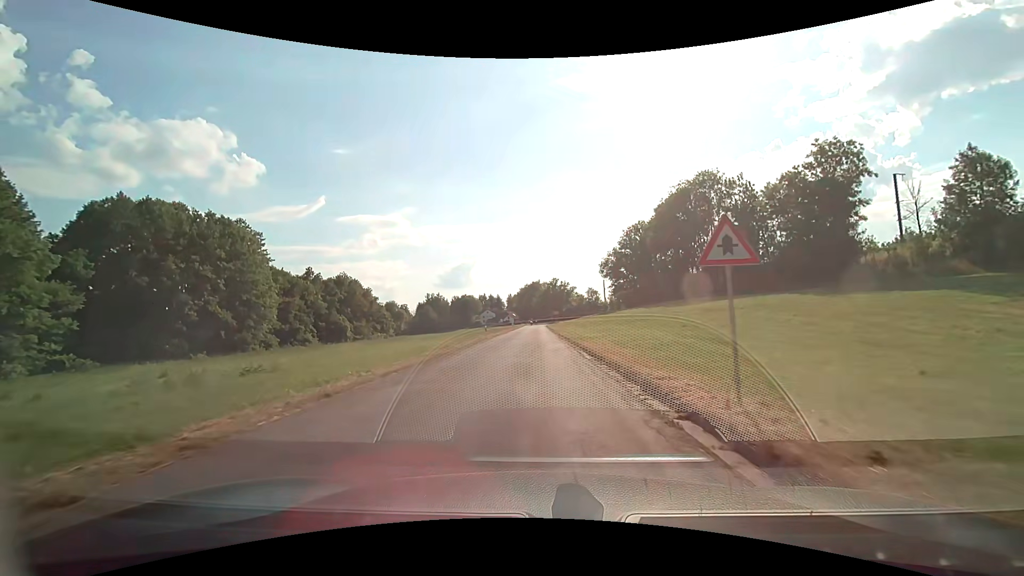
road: residential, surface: asphalt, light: Day
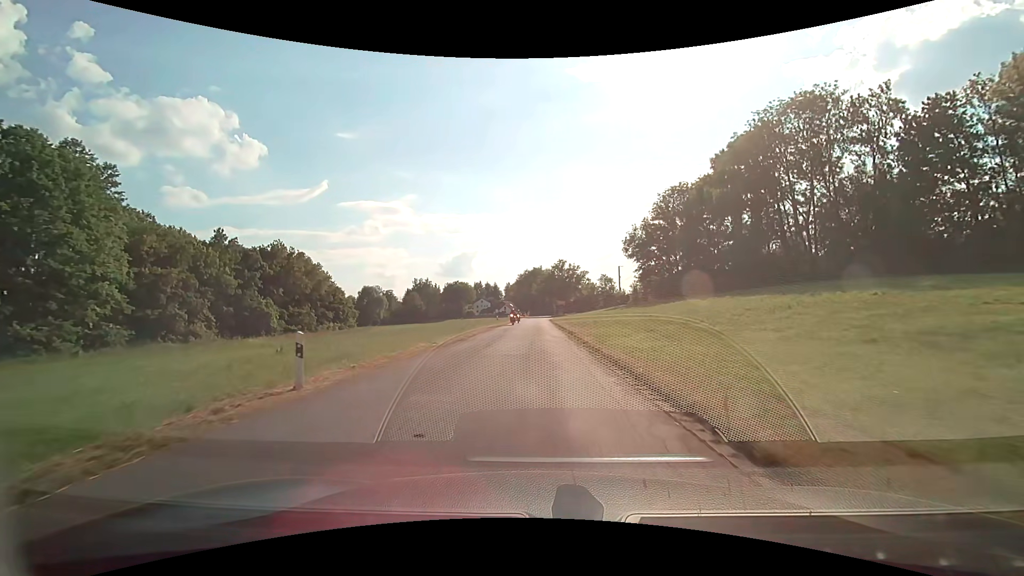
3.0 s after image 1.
(+0.1, +34.4) m; 0°
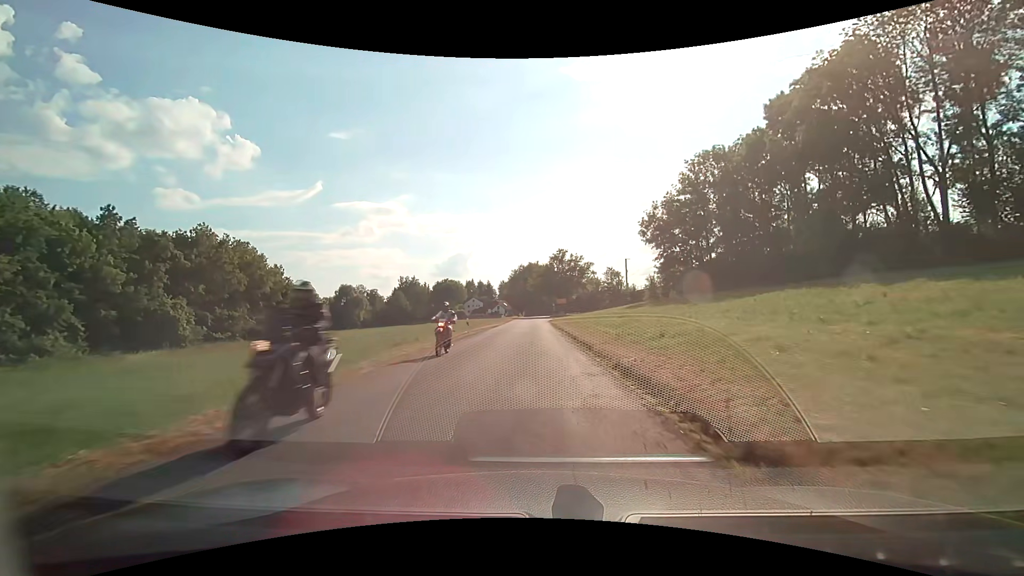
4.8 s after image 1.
(+0.1, +21.0) m; 0°
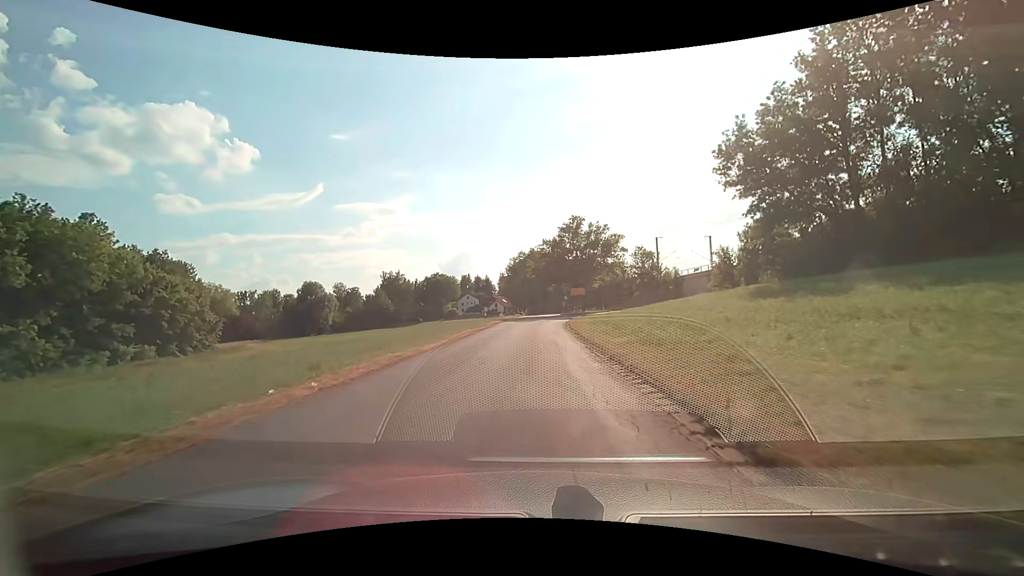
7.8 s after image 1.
(+0.3, +34.9) m; 0°
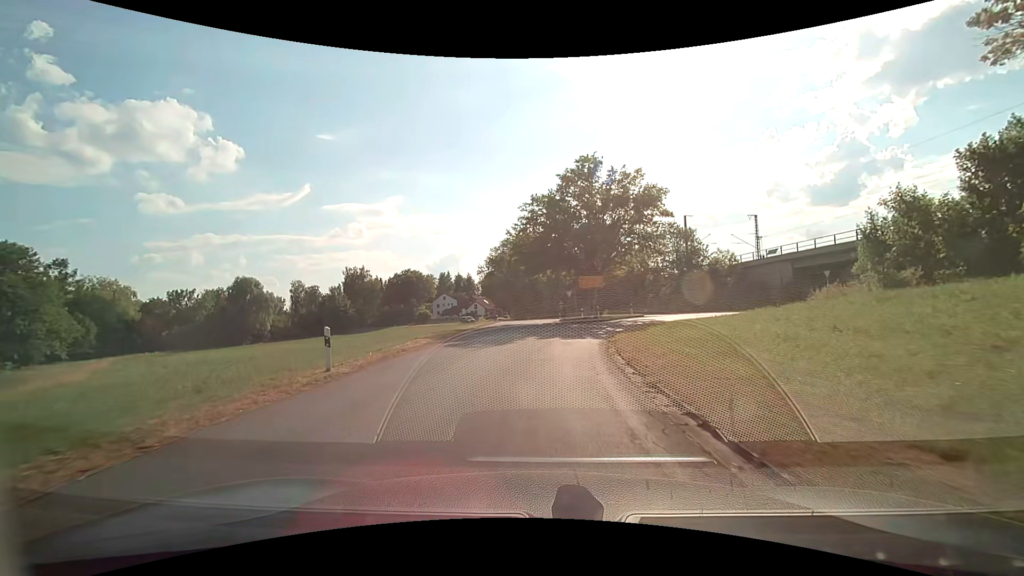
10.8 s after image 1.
(+0.3, +30.3) m; +1°
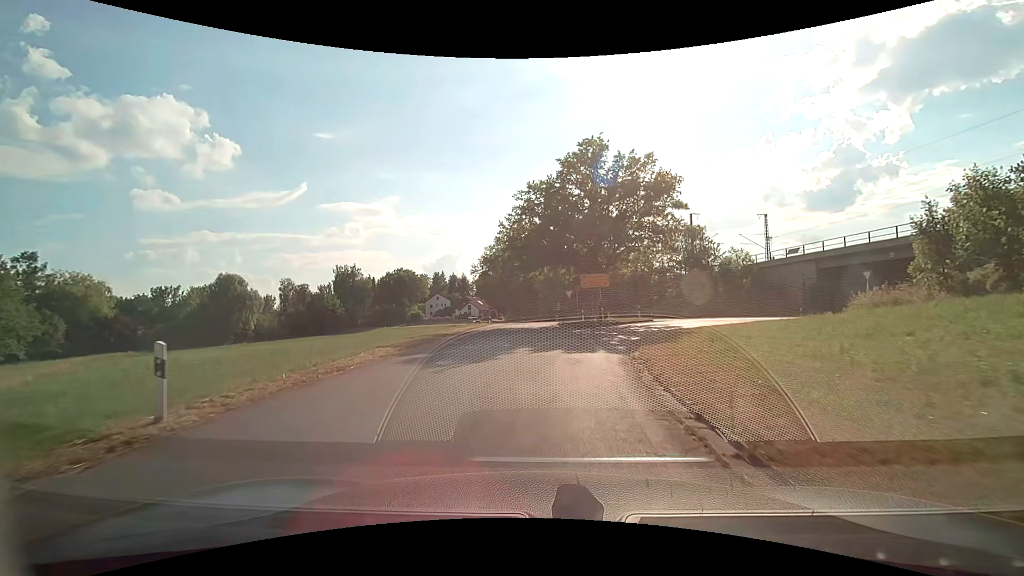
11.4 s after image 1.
(+0.1, +5.2) m; +1°
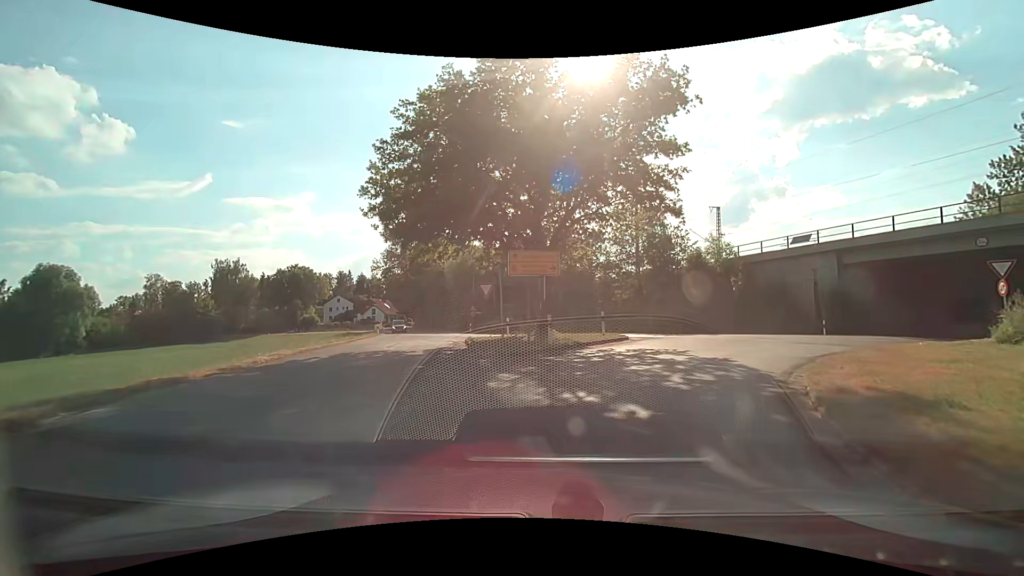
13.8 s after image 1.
(+0.9, +17.1) m; +9°
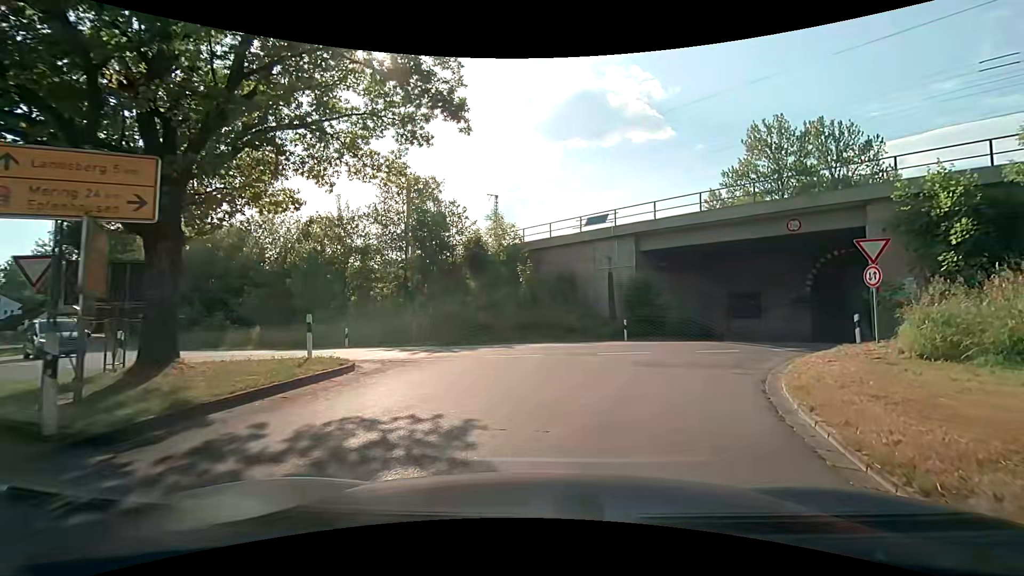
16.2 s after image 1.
(+2.1, +10.9) m; +24°
(+2, +10) (+7, +18) (+14, +26) (+21, +33) (+28, +40) (+35, +46) (+43, +53) (+51, +59) (+59, +65) (+67, +70) m
